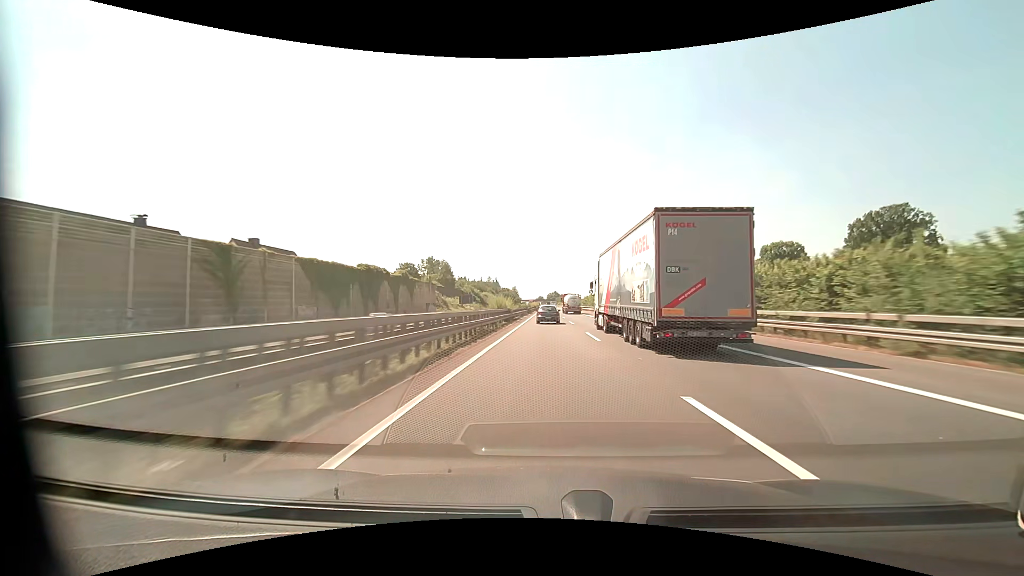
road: motorway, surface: asphalt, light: Day
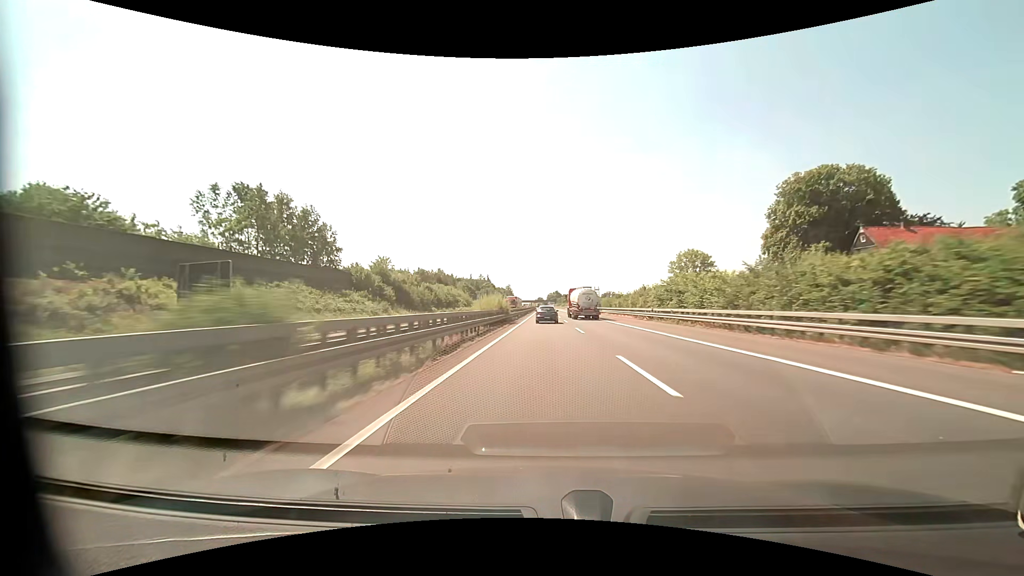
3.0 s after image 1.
(+0.2, +101.9) m; 0°
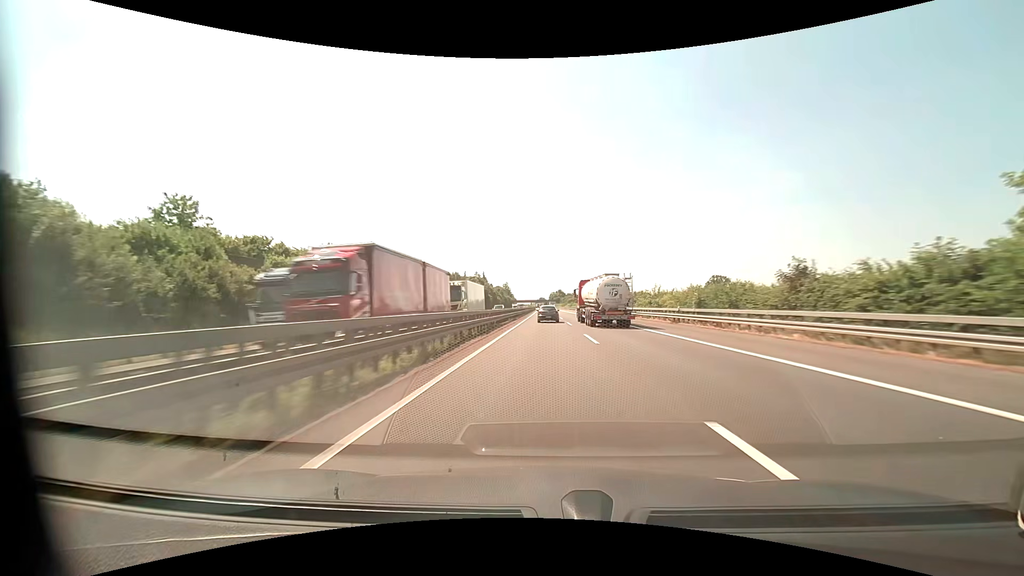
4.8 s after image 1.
(0.0, +61.7) m; 0°
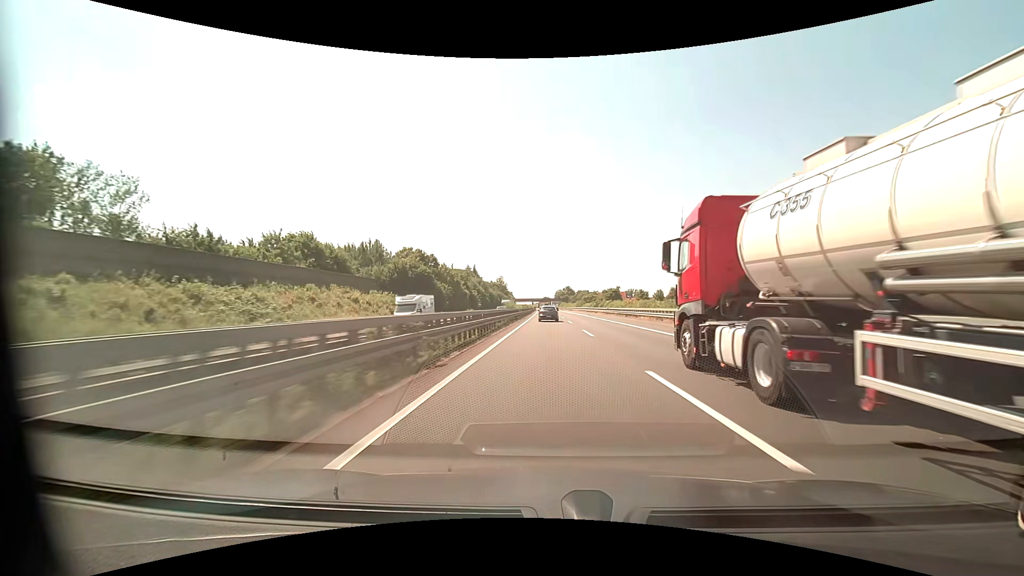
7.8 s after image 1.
(-0.5, +103.4) m; -1°
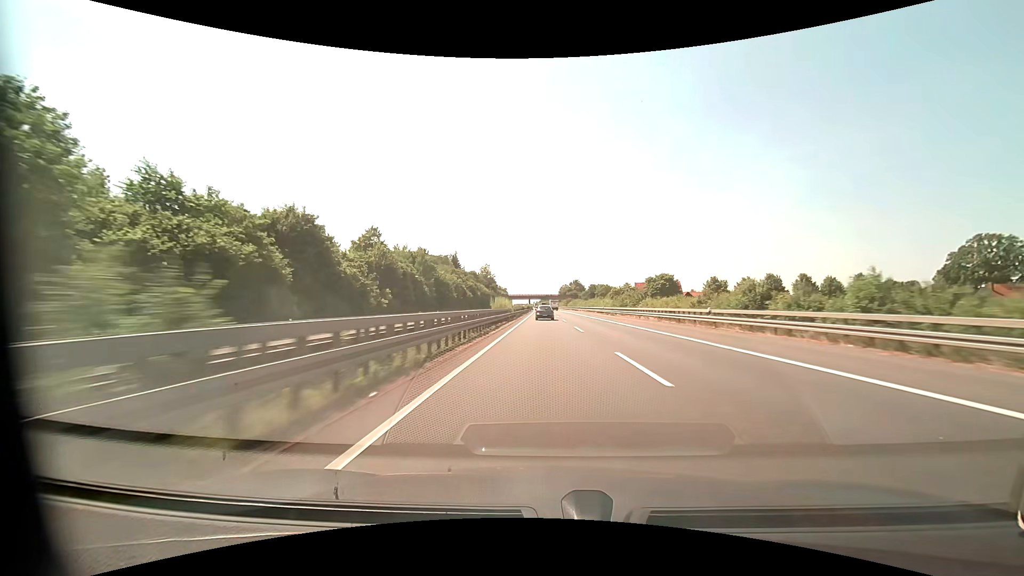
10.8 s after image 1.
(-0.3, +103.8) m; 0°
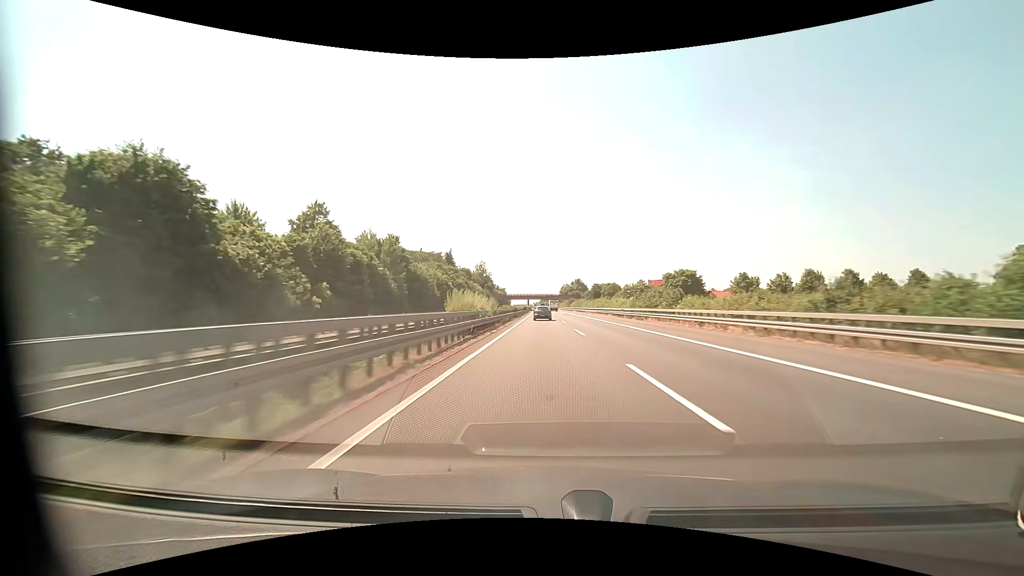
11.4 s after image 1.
(0.0, +20.8) m; 0°
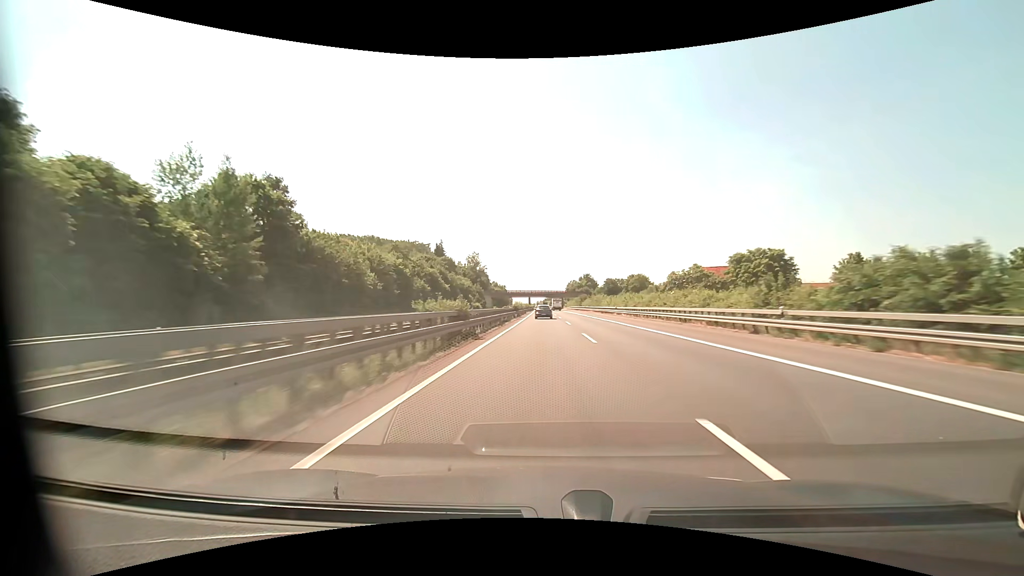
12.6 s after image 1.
(-0.1, +41.6) m; 0°
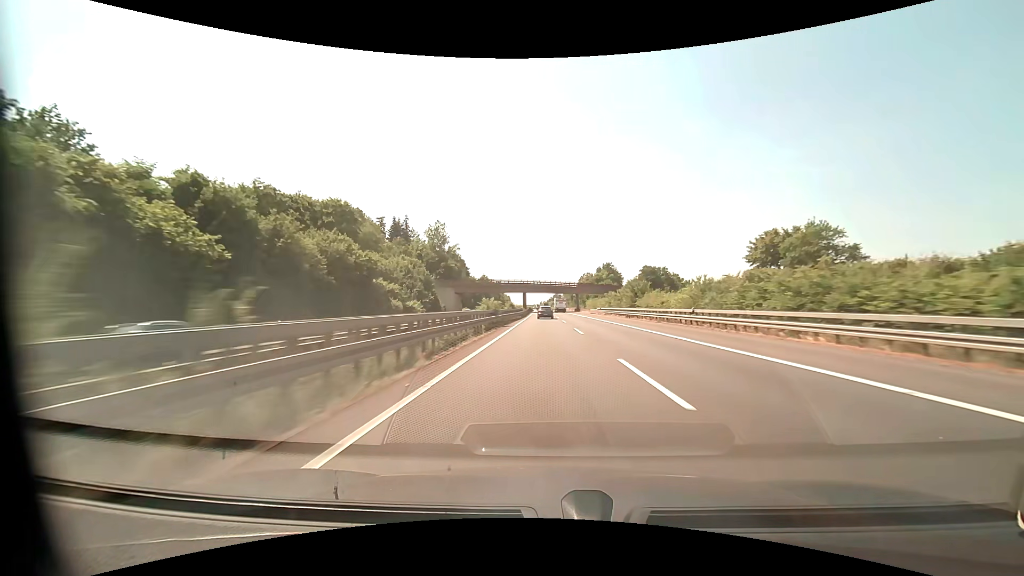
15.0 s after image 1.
(-0.6, +83.2) m; -1°
(0, +10) (0, +20) (0, +30) (0, +40) (0, +50) (0, +60) (0, +70) (0, +80) (0, +90) (0, +100) m
